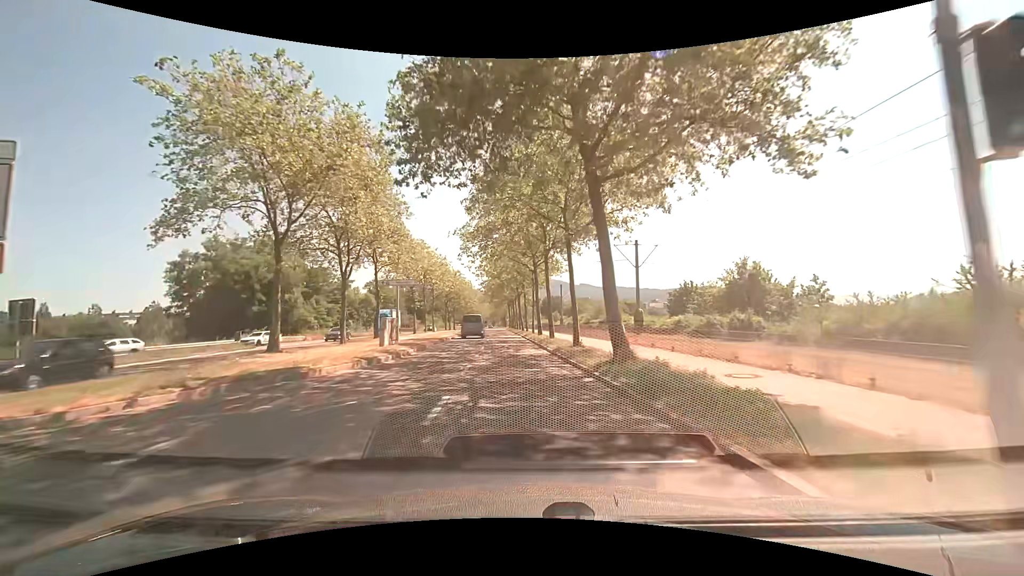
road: secondary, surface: asphalt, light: Day
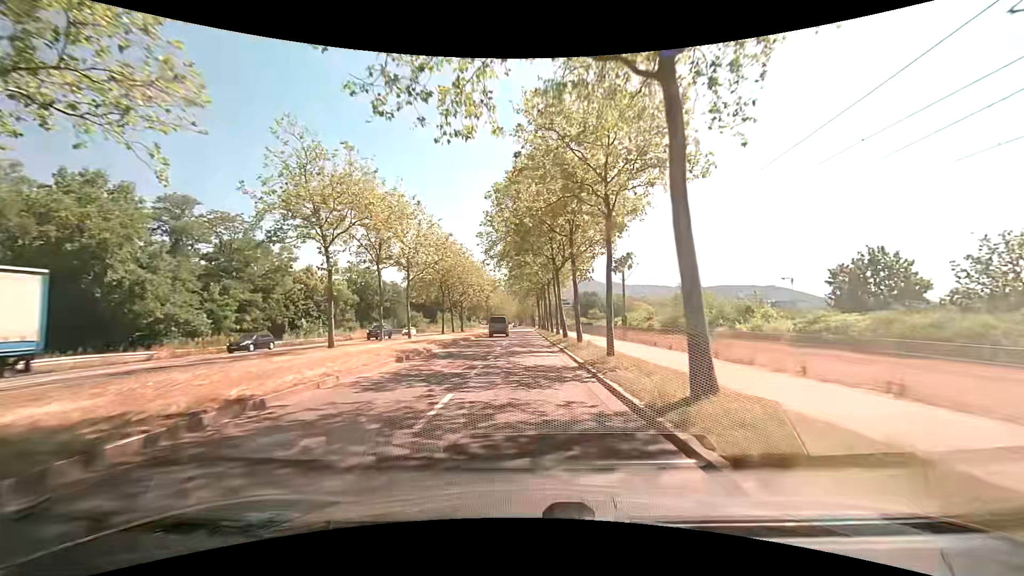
(-1.0, +30.3) m; -3°
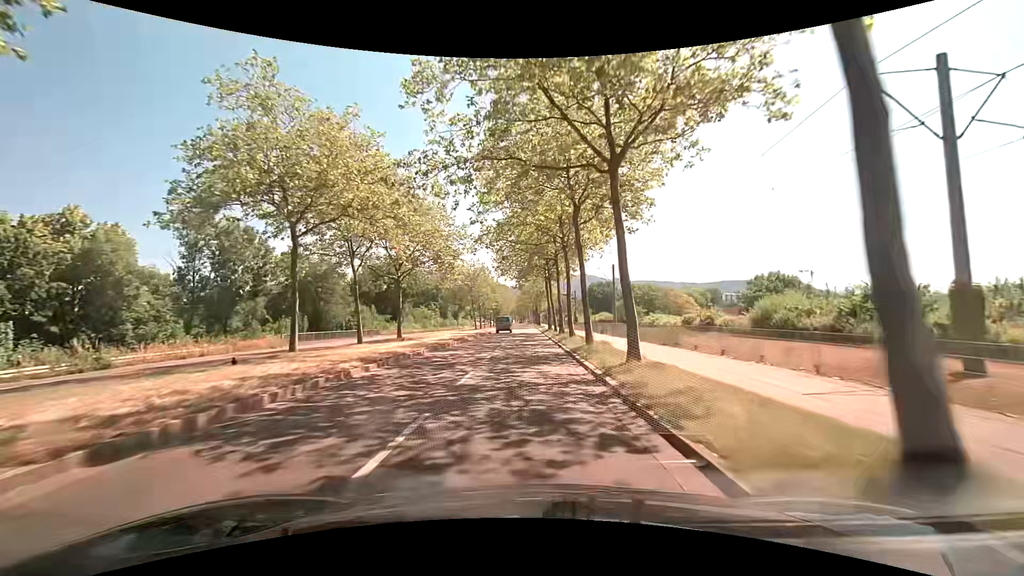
(0.0, +38.1) m; 0°
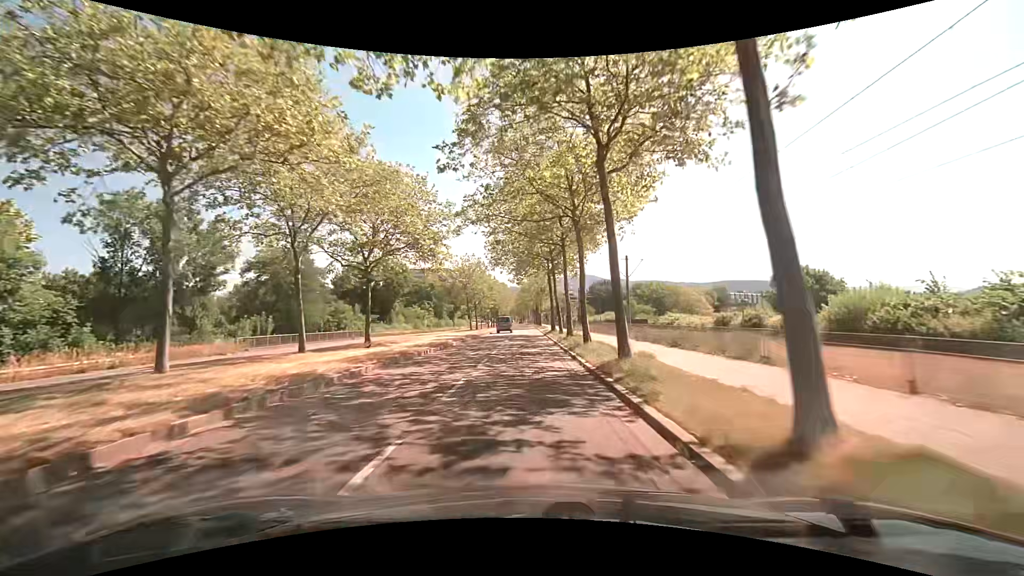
(0.0, +7.5) m; 0°
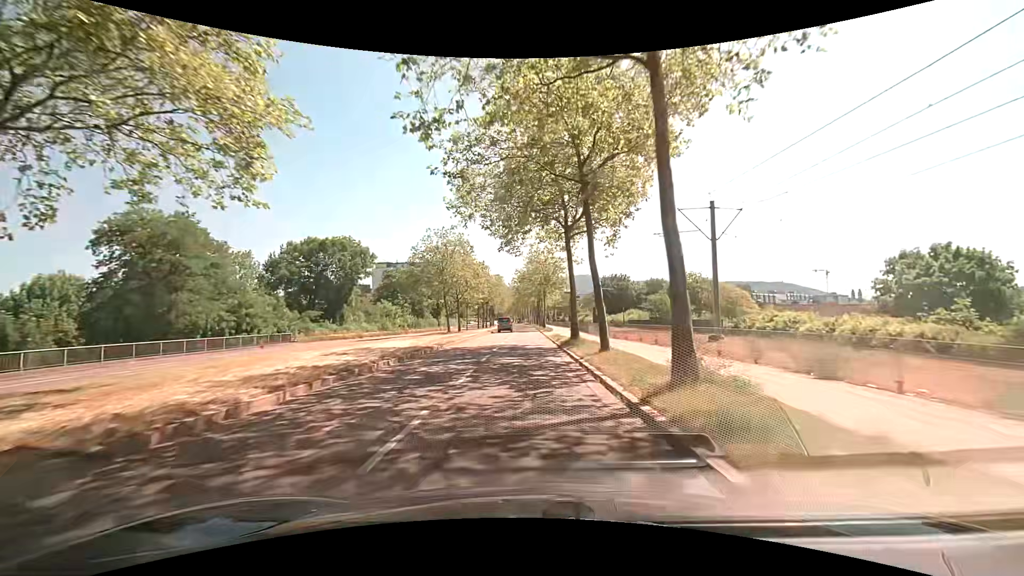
(0.0, +22.2) m; -1°
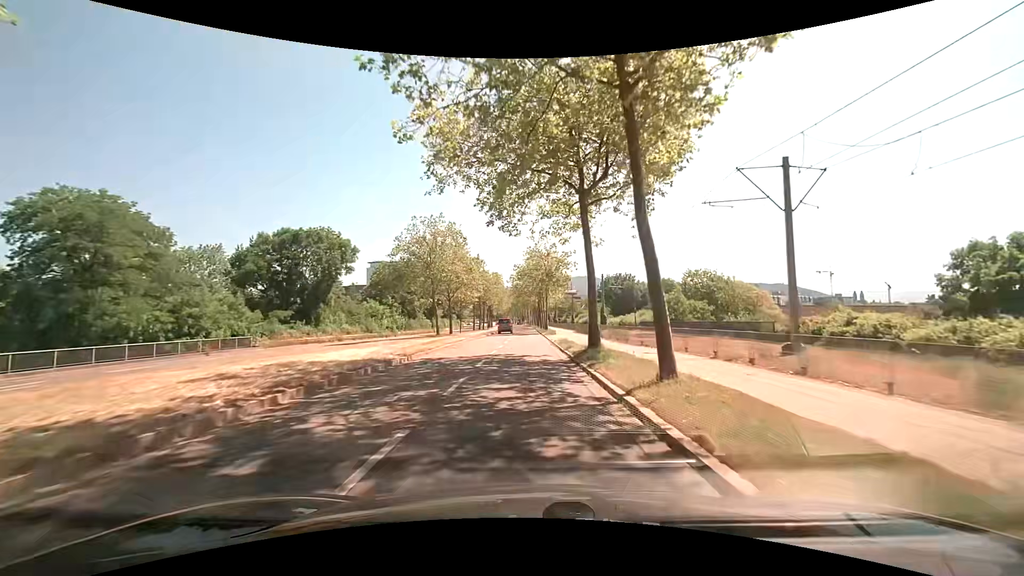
(+0.1, +7.3) m; +1°
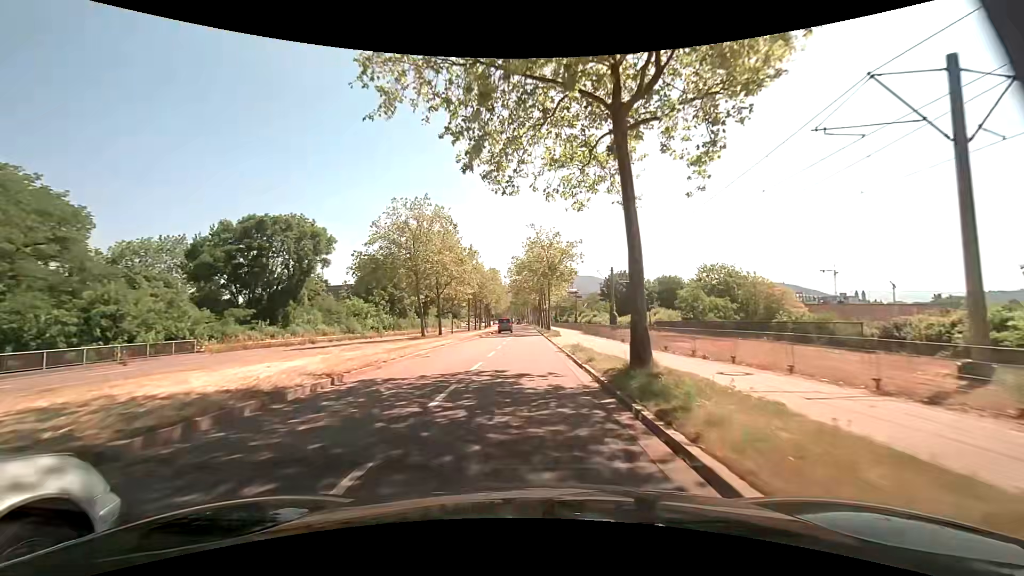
(0.0, +7.3) m; 0°
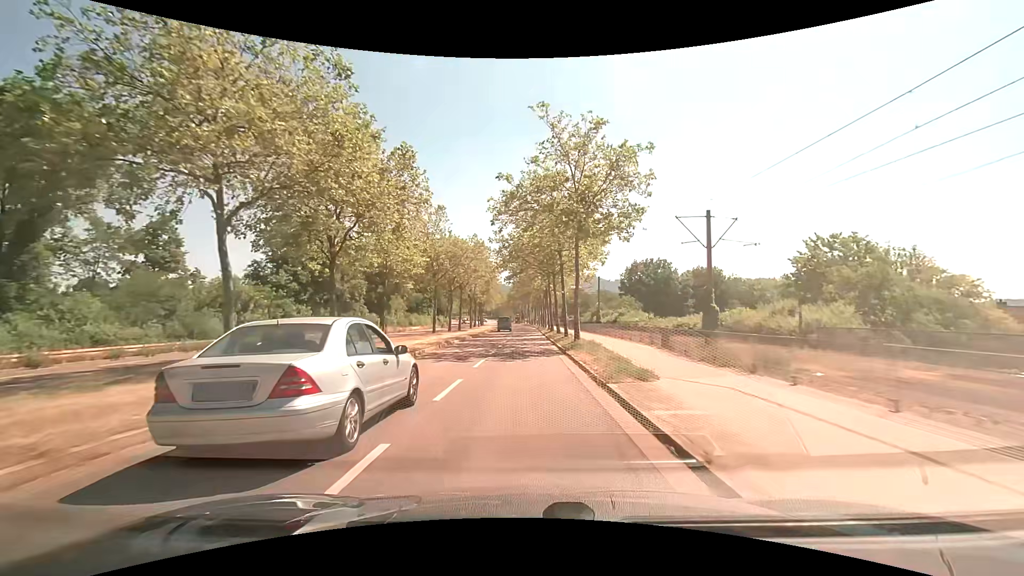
(-0.1, +29.3) m; 0°
(0, +10) (0, +20) (0, +30) (0, +40) (0, +50) (0, +60) (-1, +70) (-1, +80) (-1, +90) (-1, +100) m
